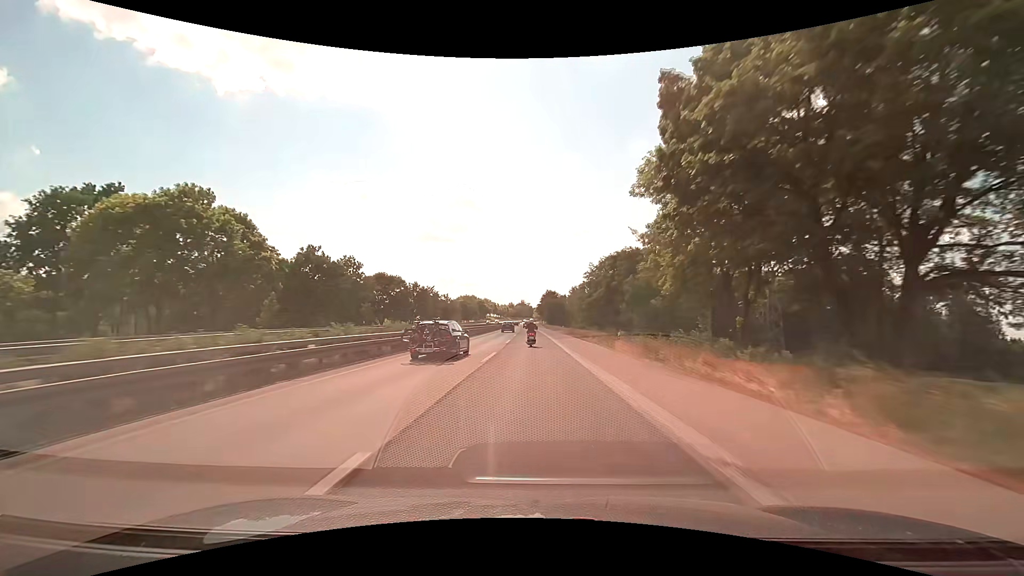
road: motorway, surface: asphalt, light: Day
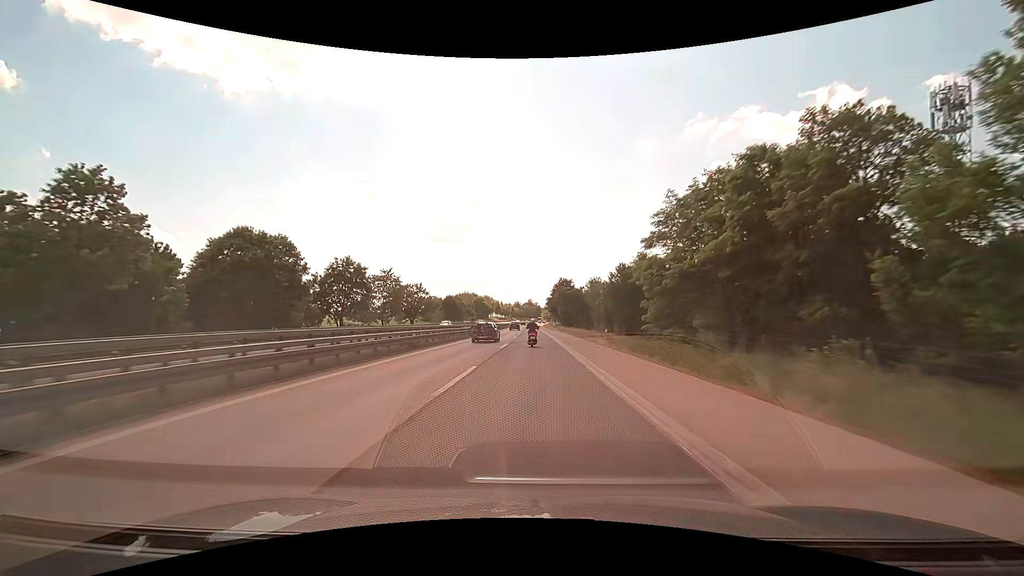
(-0.2, +42.8) m; -1°
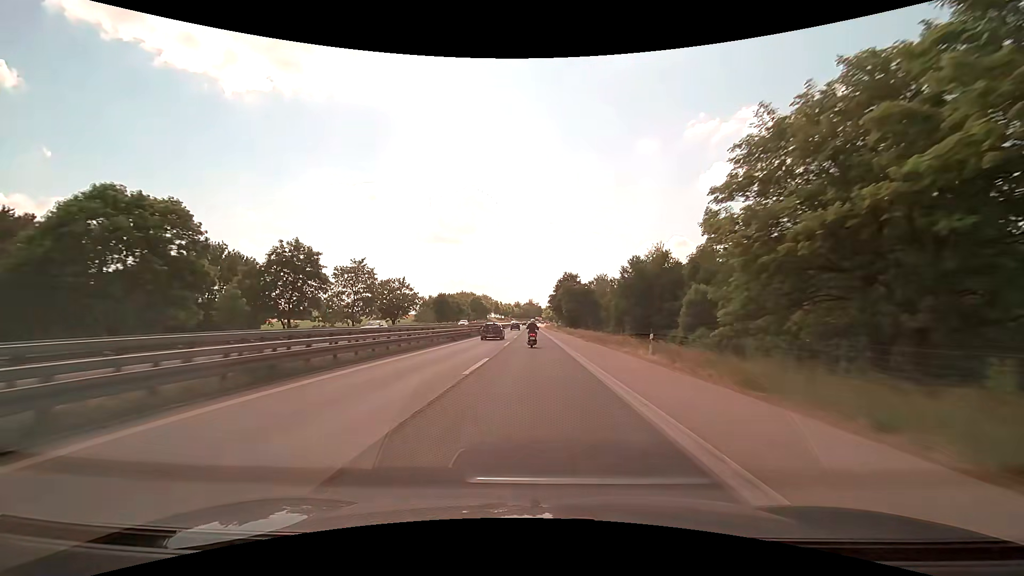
(0.0, +14.2) m; 0°
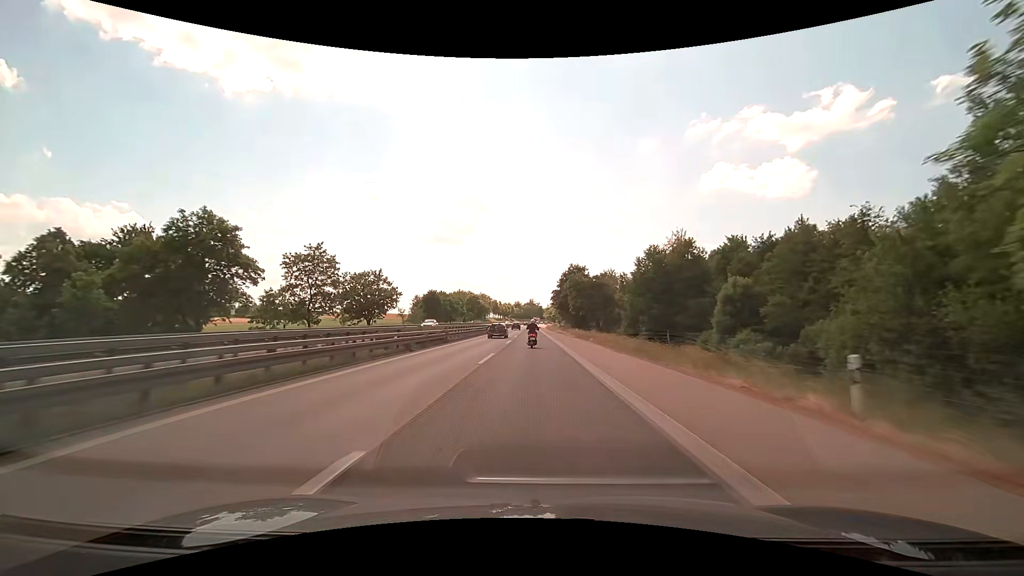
(0.0, +14.2) m; 0°
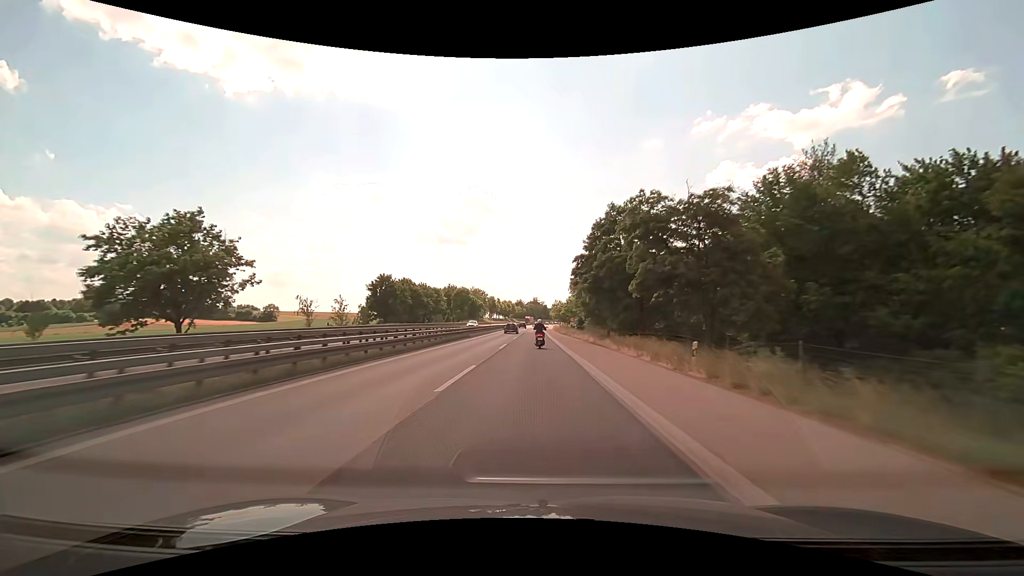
(-0.2, +42.5) m; 0°
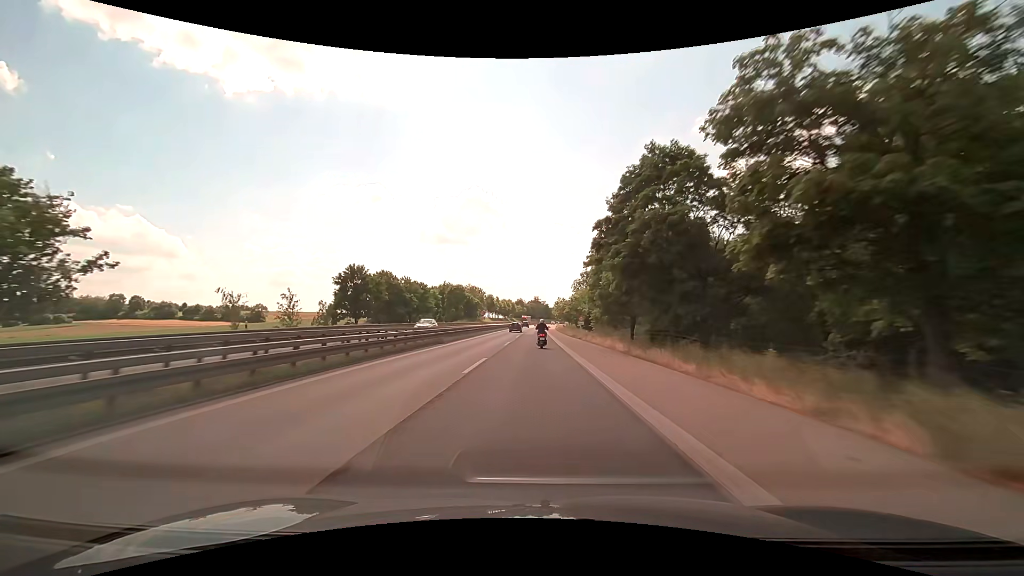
(0.0, +14.1) m; 0°
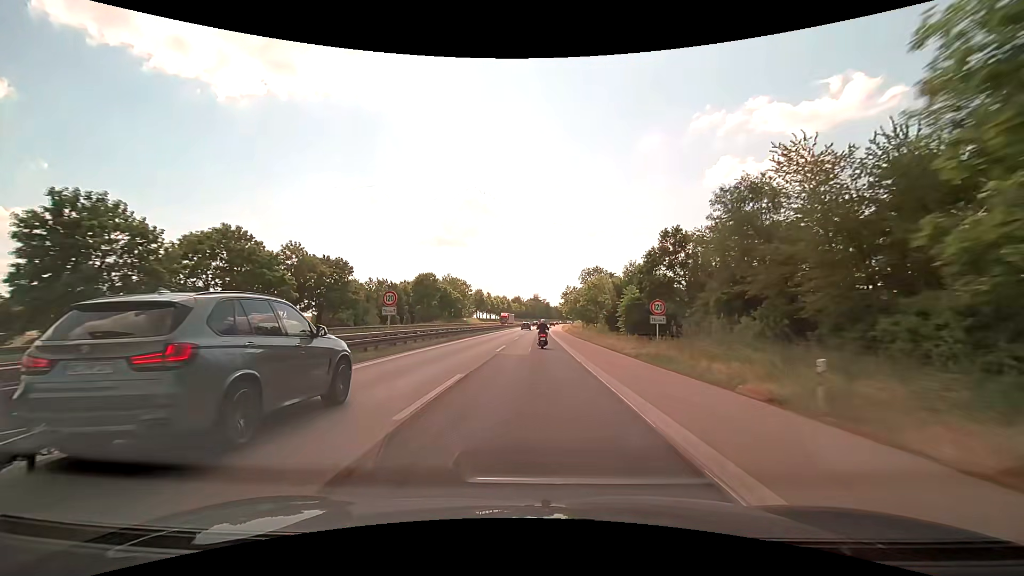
(0.0, +42.2) m; 0°
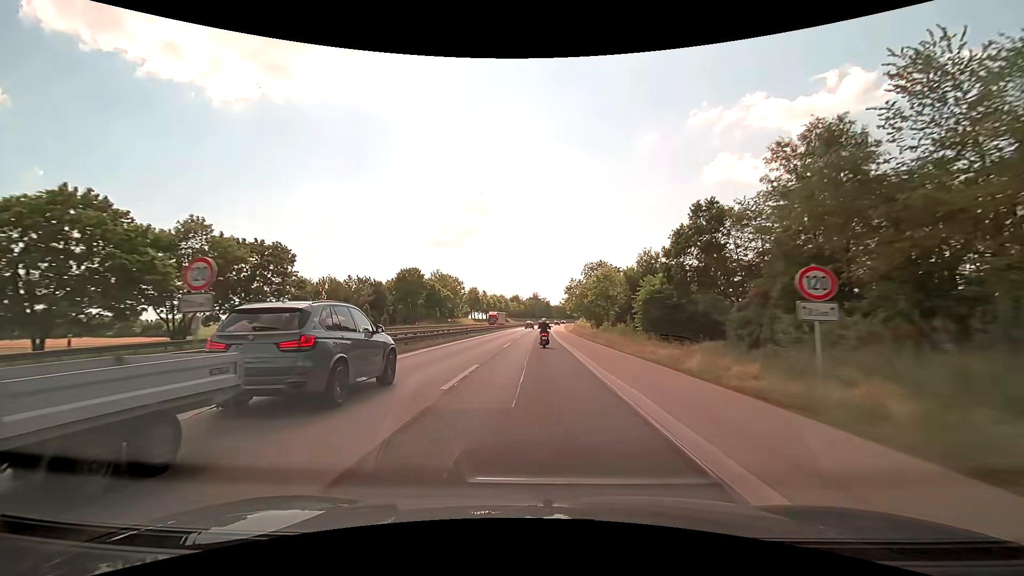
(0.0, +14.1) m; 0°
(0, +10) (0, +20) (0, +30) (0, +40) (0, +50) (0, +60) (0, +70) (+1, +80) (+1, +90) (+1, +100) m
